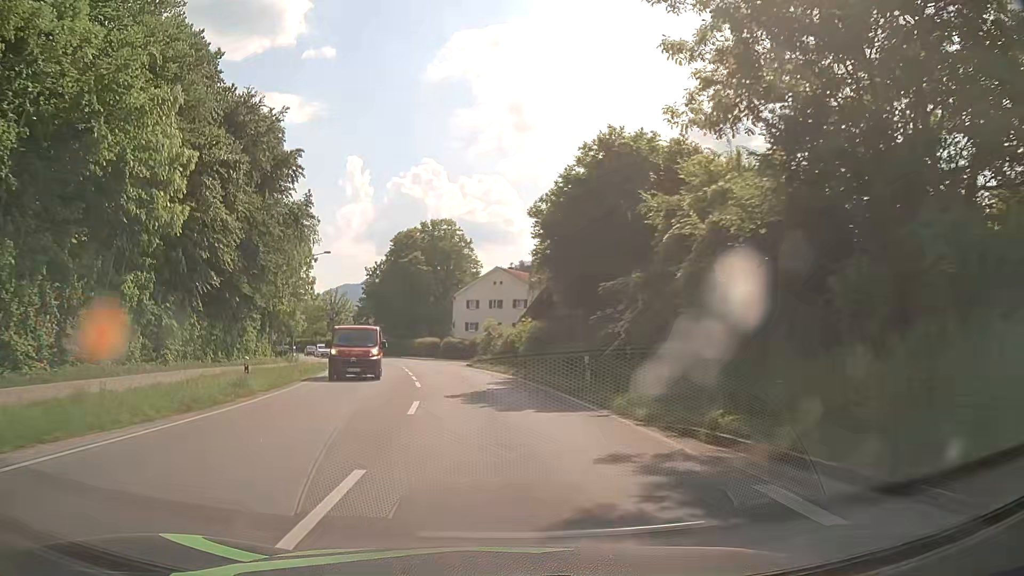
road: primary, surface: asphalt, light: Day
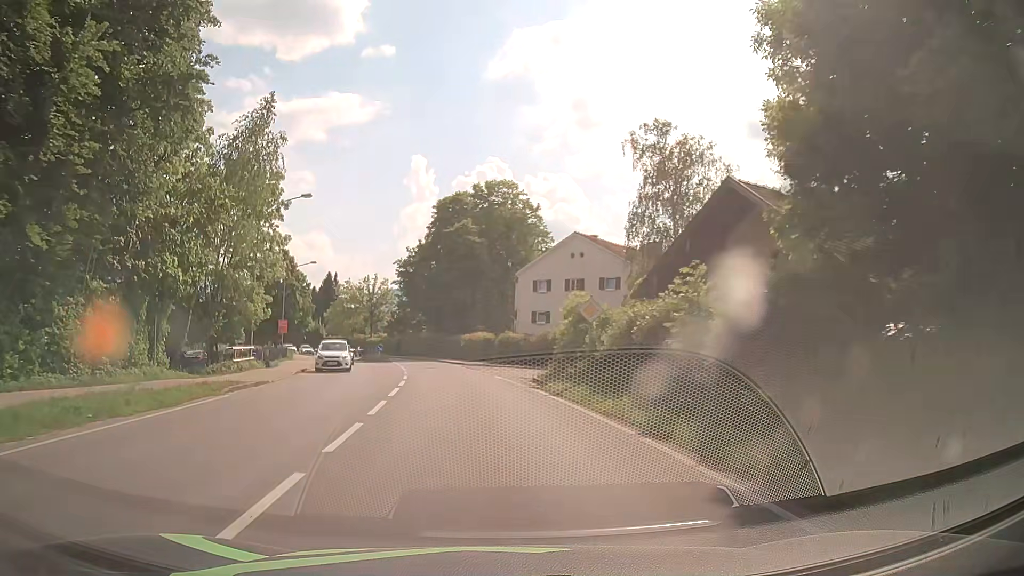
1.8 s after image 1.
(-1.1, +22.9) m; -6°
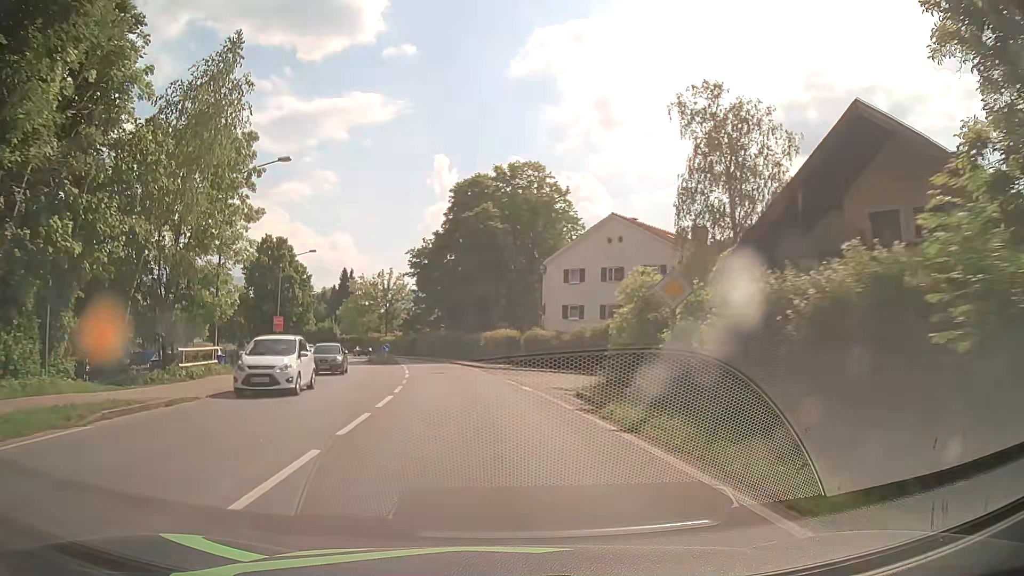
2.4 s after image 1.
(-0.1, +7.7) m; -2°
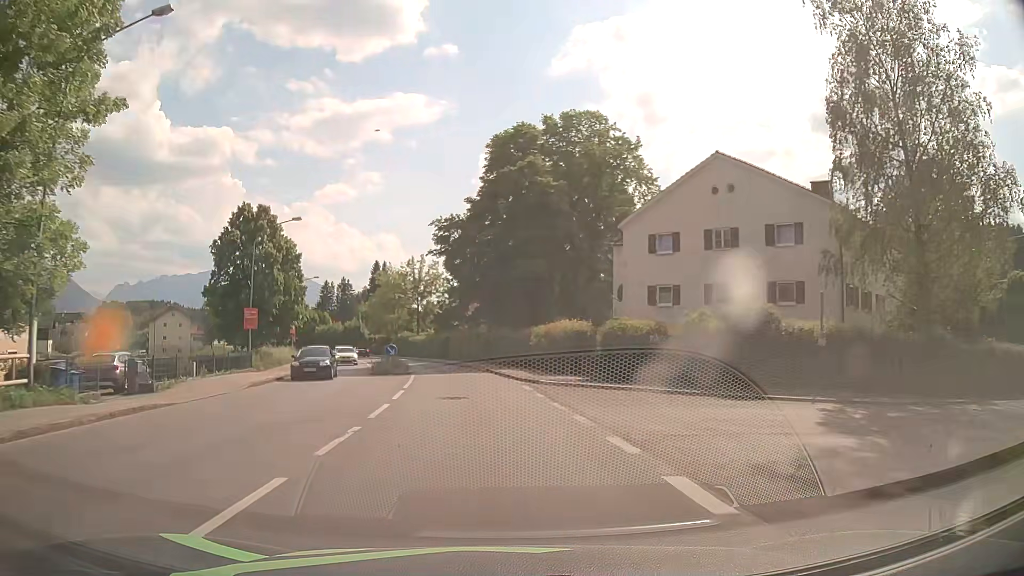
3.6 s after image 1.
(-0.4, +15.4) m; -4°
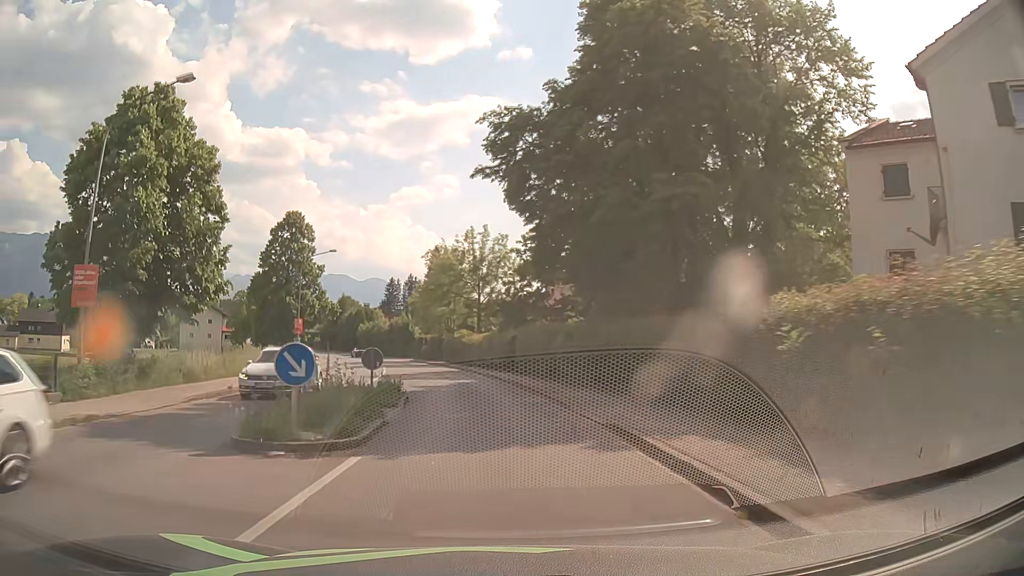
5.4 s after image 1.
(-1.3, +23.0) m; -7°
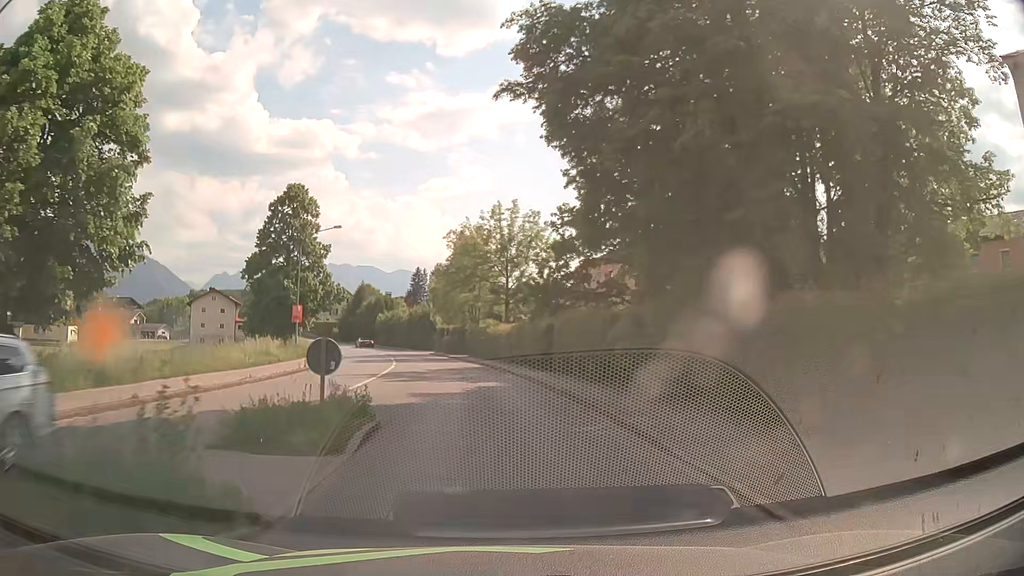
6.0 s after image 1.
(-0.1, +7.7) m; -2°
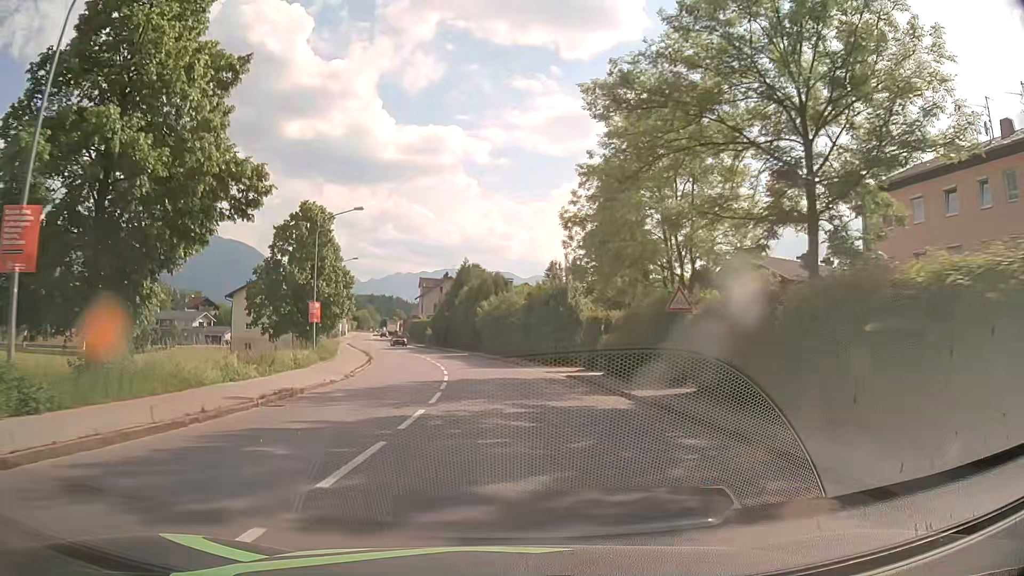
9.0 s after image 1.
(-3.9, +38.2) m; -12°
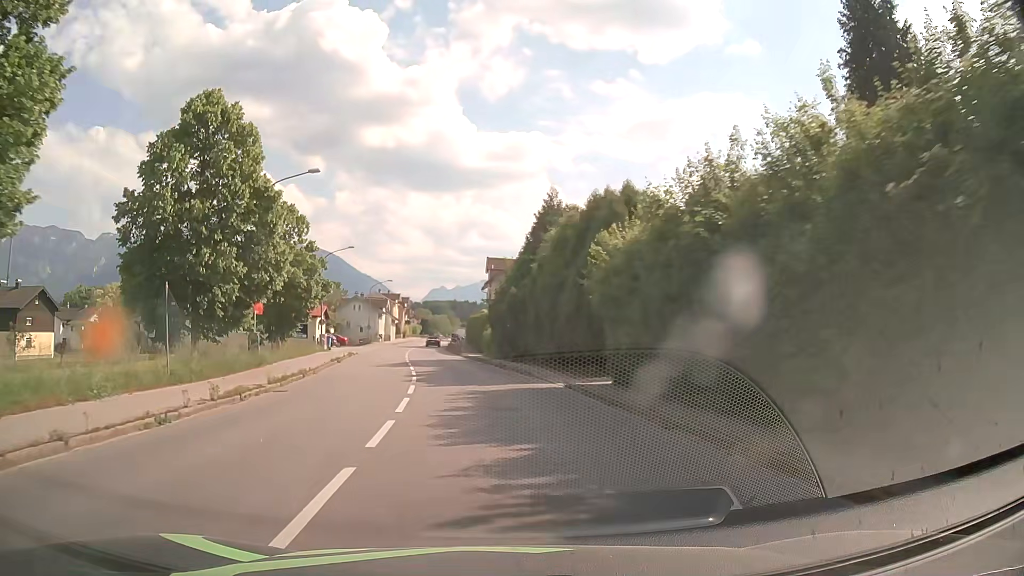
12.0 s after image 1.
(-1.9, +38.3) m; -7°
(0, +10) (-1, +20) (-2, +30) (-4, +40) (-6, +50) (-7, +59) (-8, +69) (-9, +79) (-10, +89) (-11, +99) m
